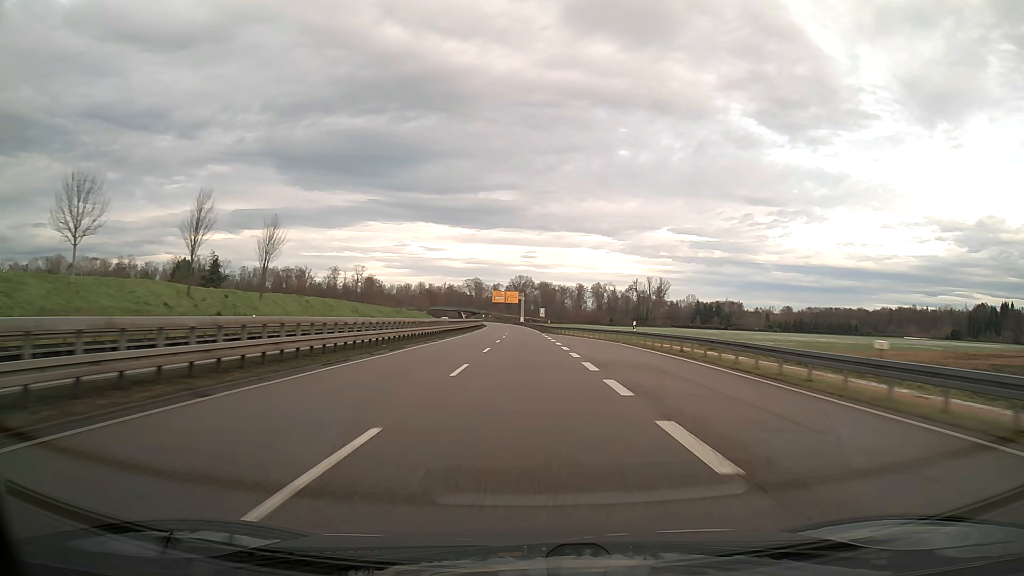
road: trunk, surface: asphalt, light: Day
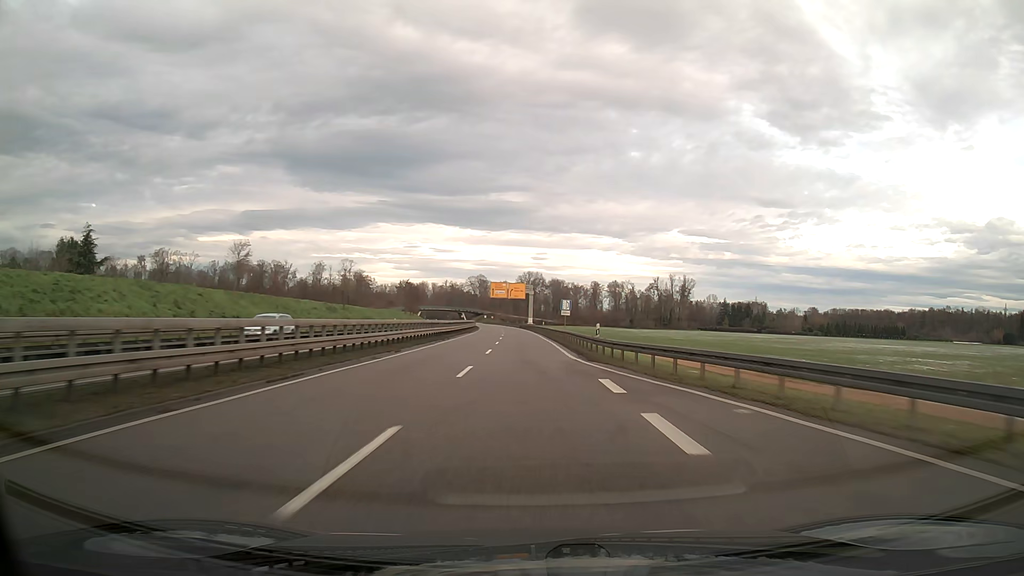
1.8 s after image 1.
(-0.3, +47.4) m; -1°
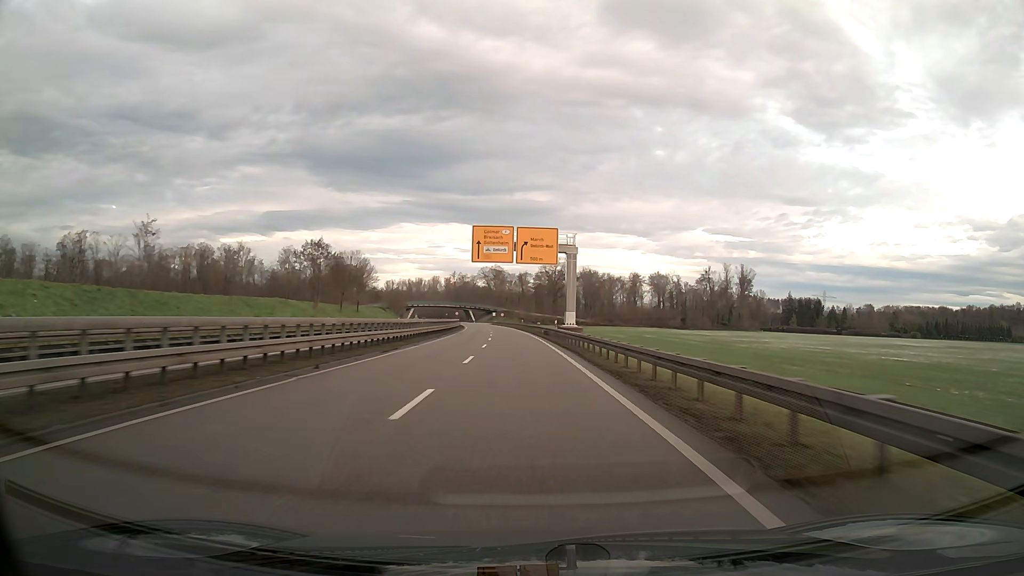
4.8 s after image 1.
(-1.4, +79.0) m; -2°
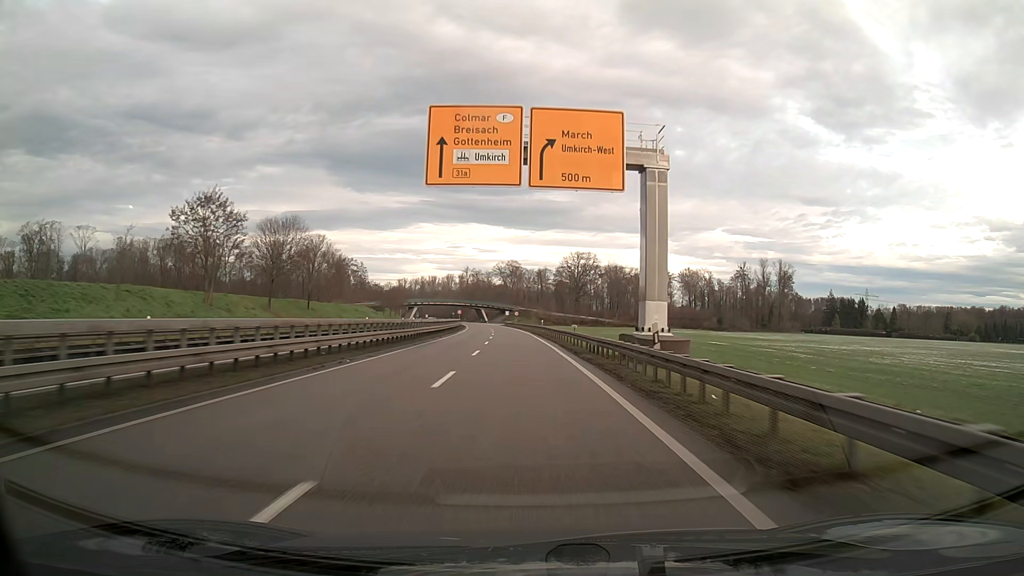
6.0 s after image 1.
(-0.4, +31.6) m; -2°
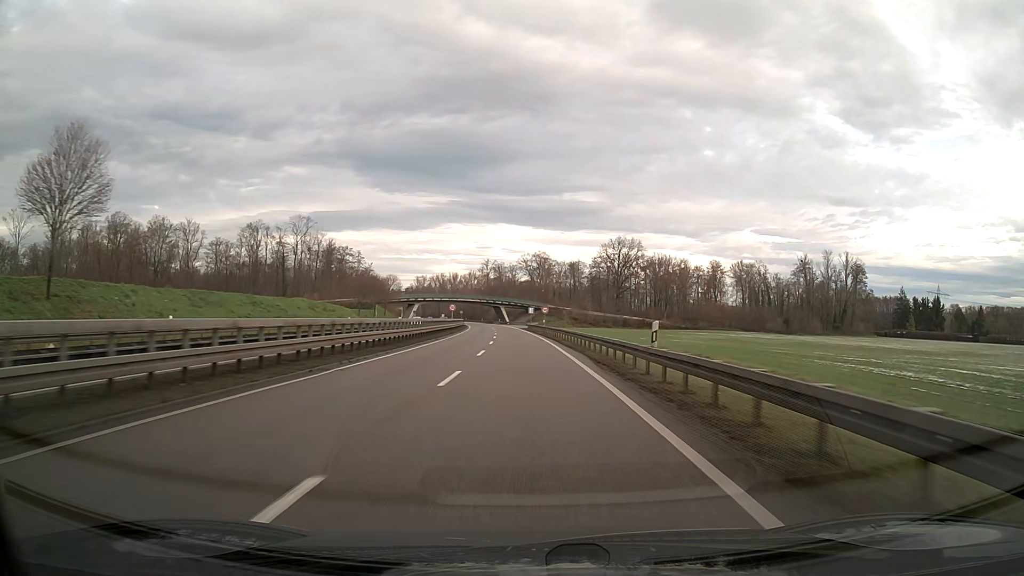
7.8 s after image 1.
(-1.0, +47.4) m; -2°
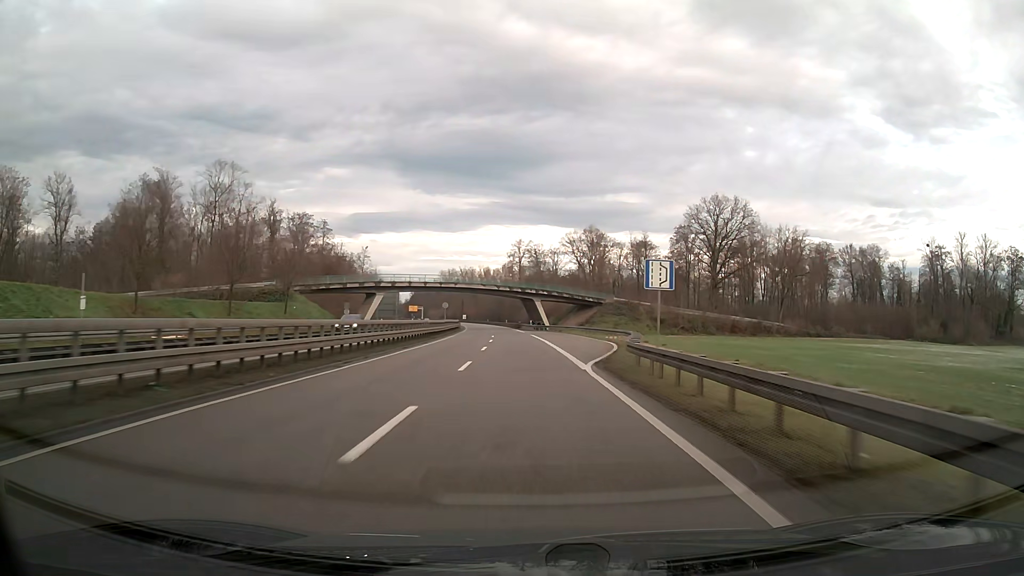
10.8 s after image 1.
(-2.3, +78.9) m; -3°
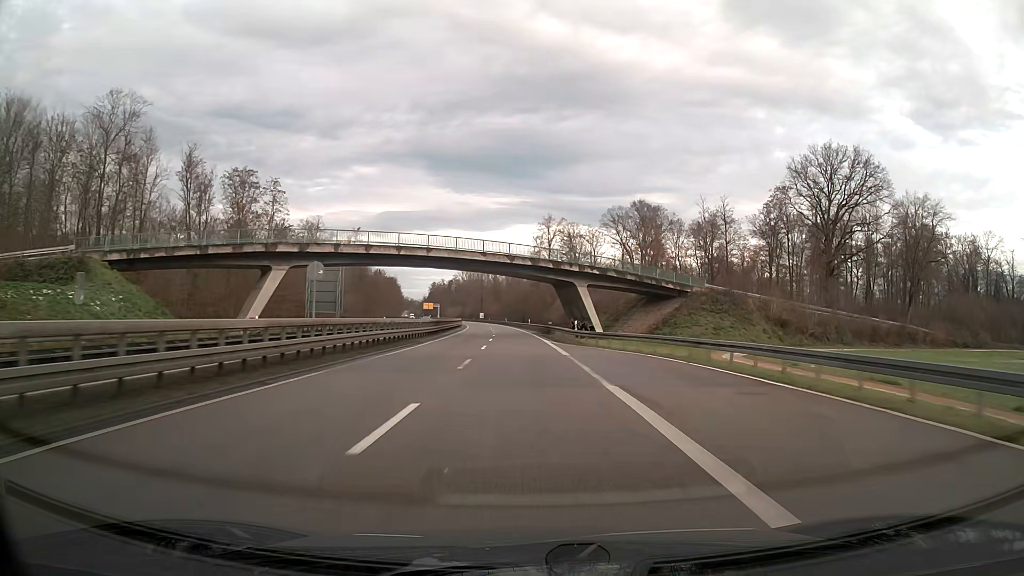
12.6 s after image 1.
(-0.9, +47.4) m; -2°
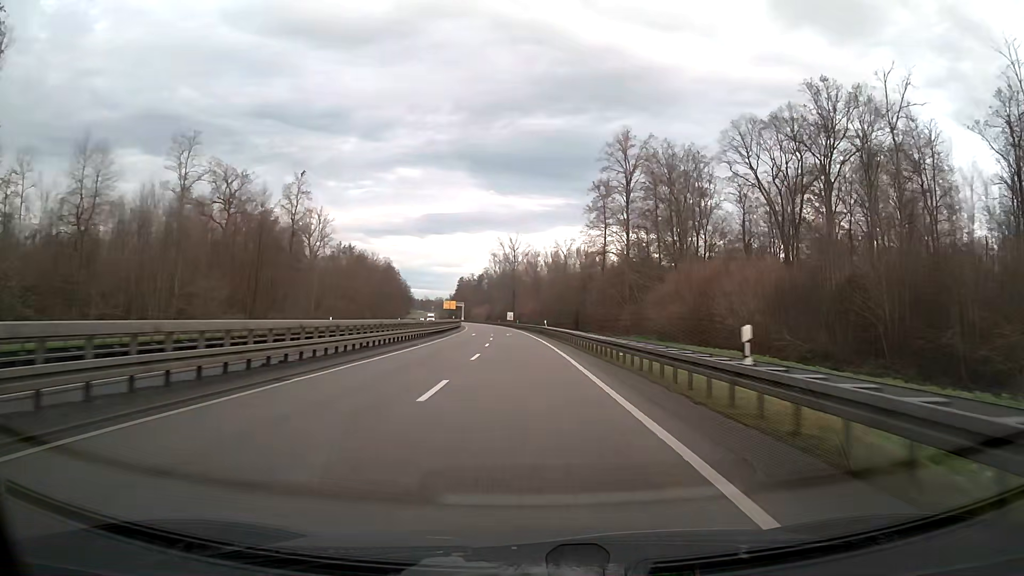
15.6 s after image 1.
(-2.5, +78.9) m; -4°
(0, +10) (0, +20) (0, +30) (-1, +40) (-1, +50) (-2, +60) (-2, +70) (-3, +80) (-3, +90) (-4, +100) m
